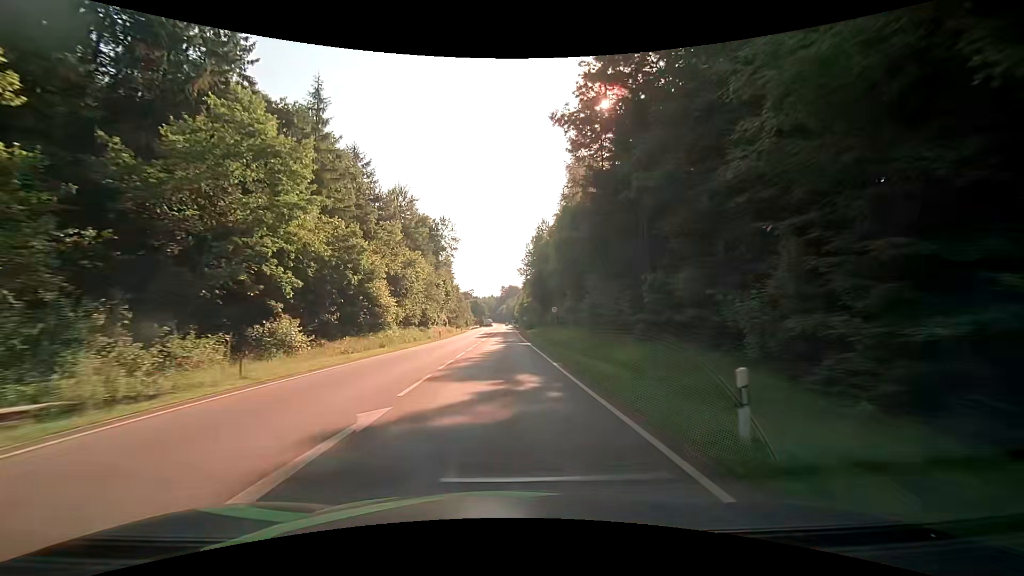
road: secondary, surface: asphalt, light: Day
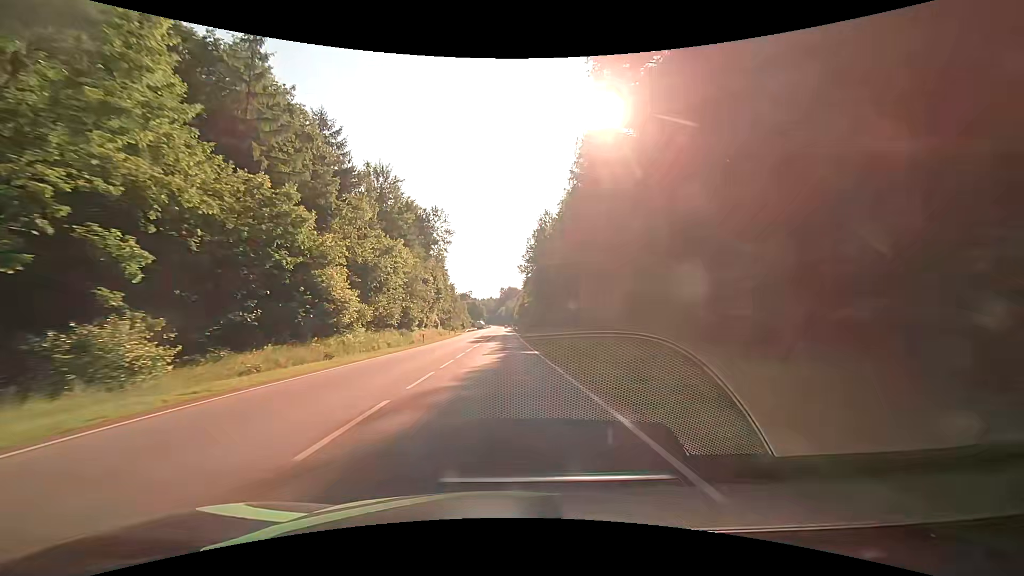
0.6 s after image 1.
(+0.1, +10.7) m; 0°
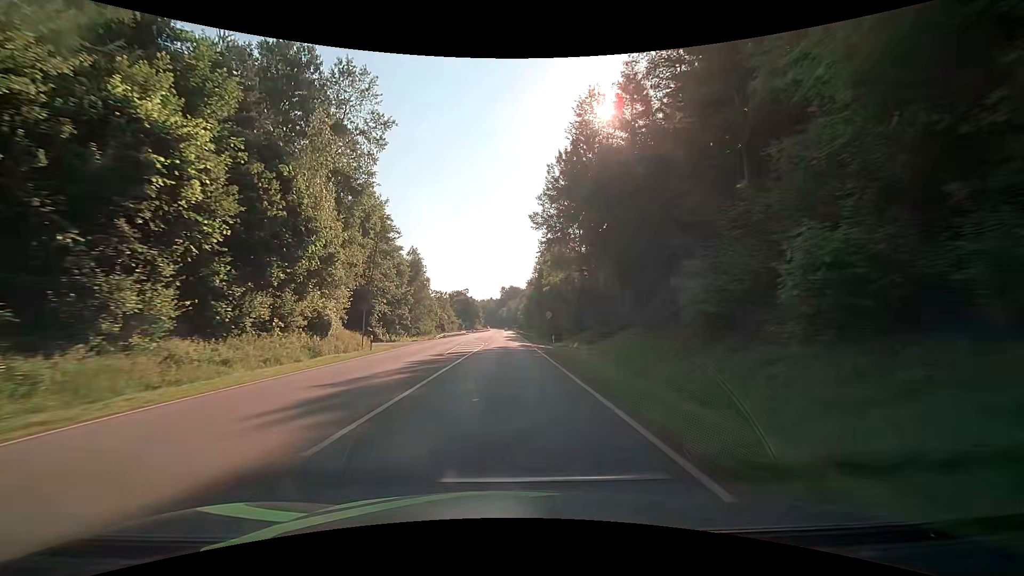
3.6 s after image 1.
(+0.2, +53.6) m; +1°
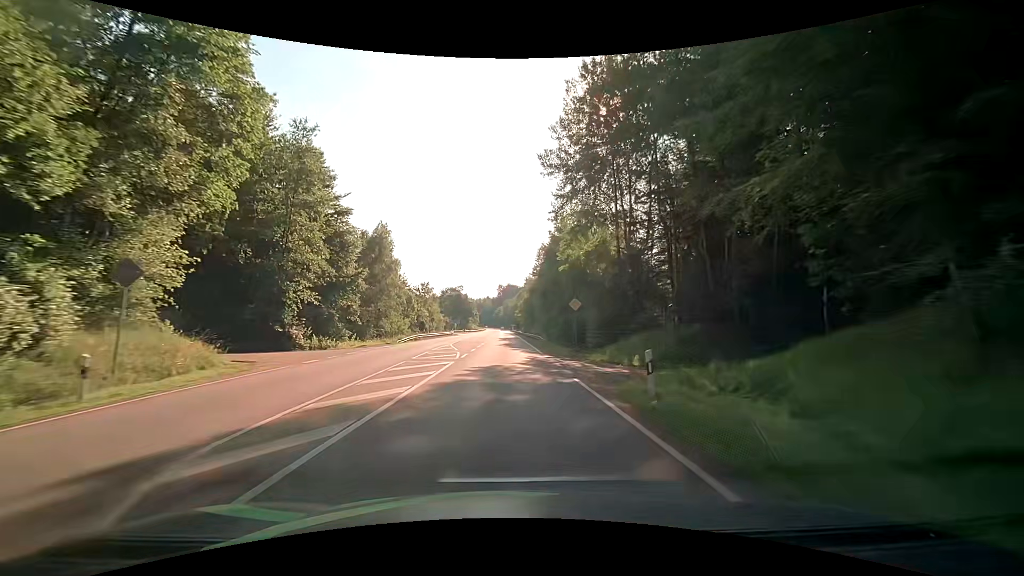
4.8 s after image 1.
(-0.1, +21.4) m; -1°
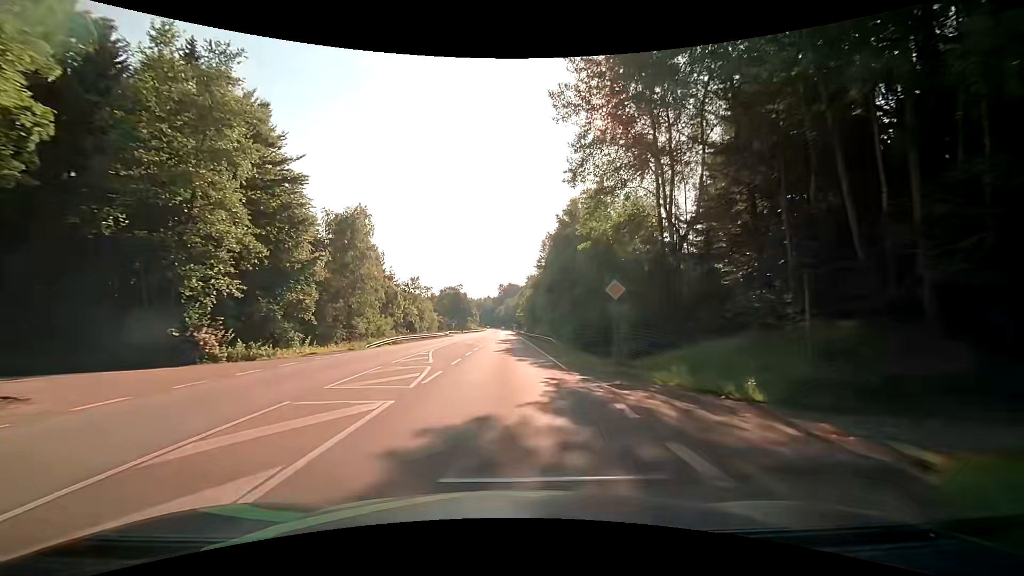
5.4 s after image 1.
(+0.1, +10.7) m; 0°
